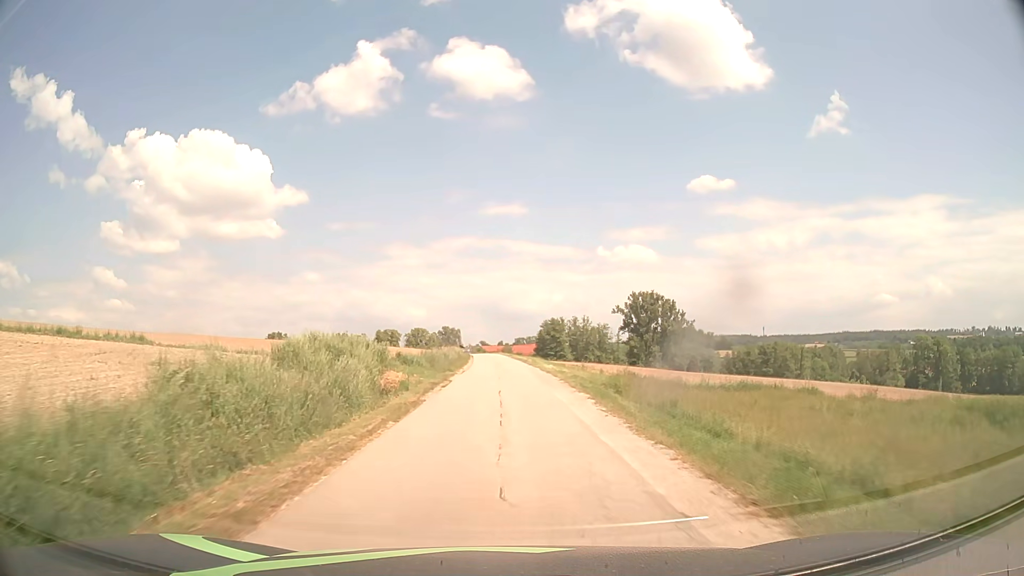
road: unclassified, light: Day
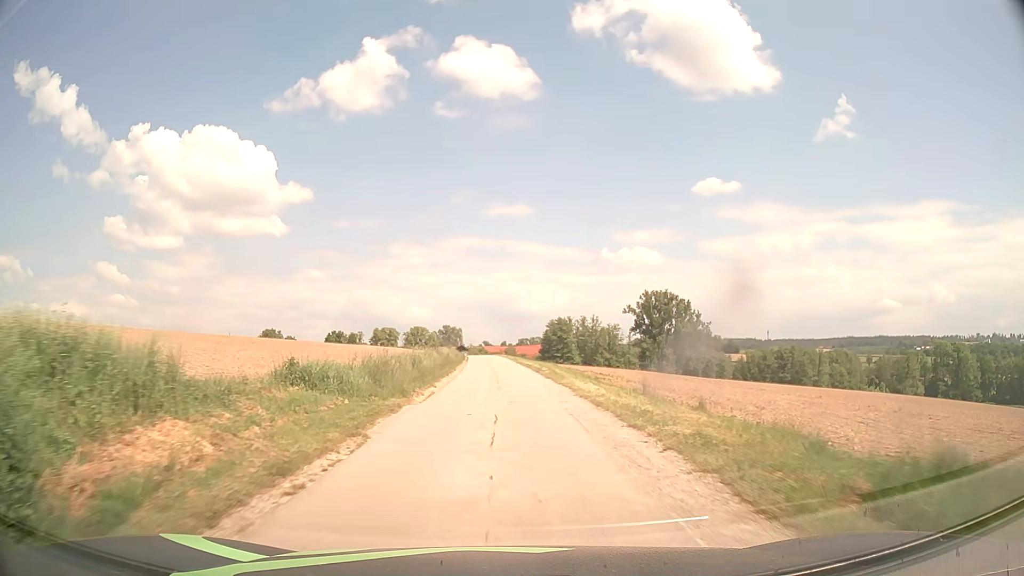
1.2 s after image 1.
(0.0, +15.6) m; 0°
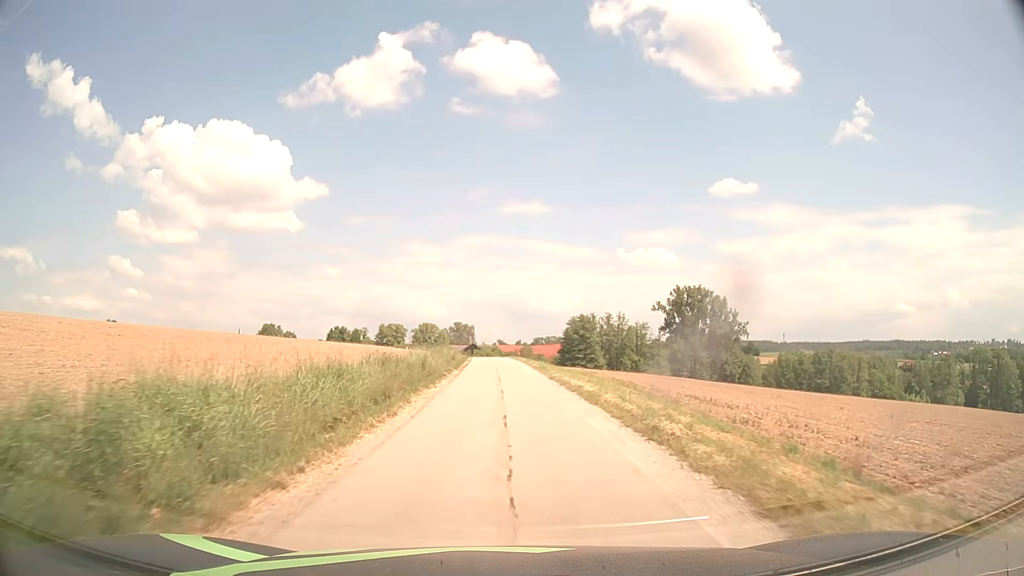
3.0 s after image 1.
(-0.3, +23.3) m; -1°
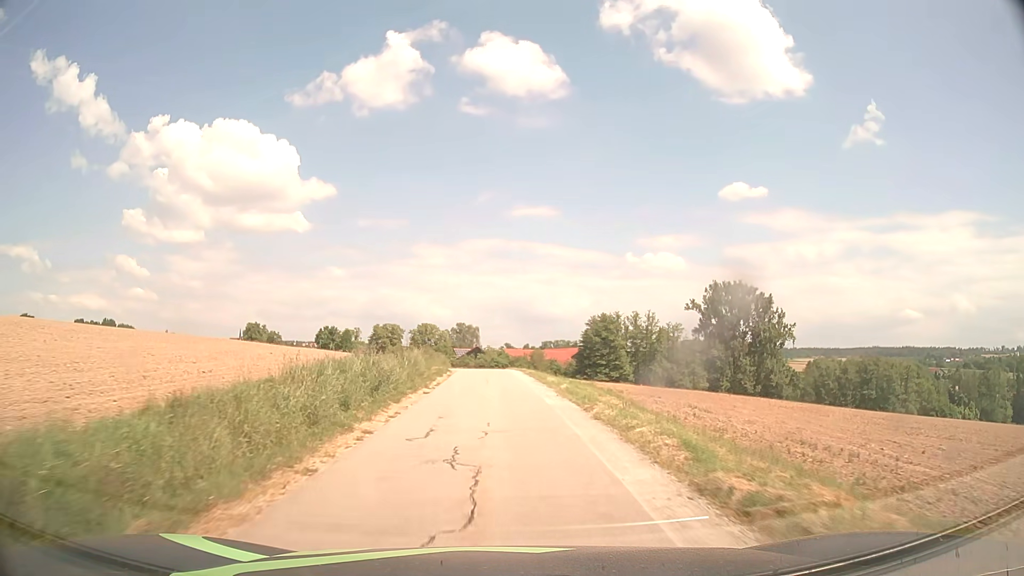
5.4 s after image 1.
(-0.2, +31.1) m; -1°
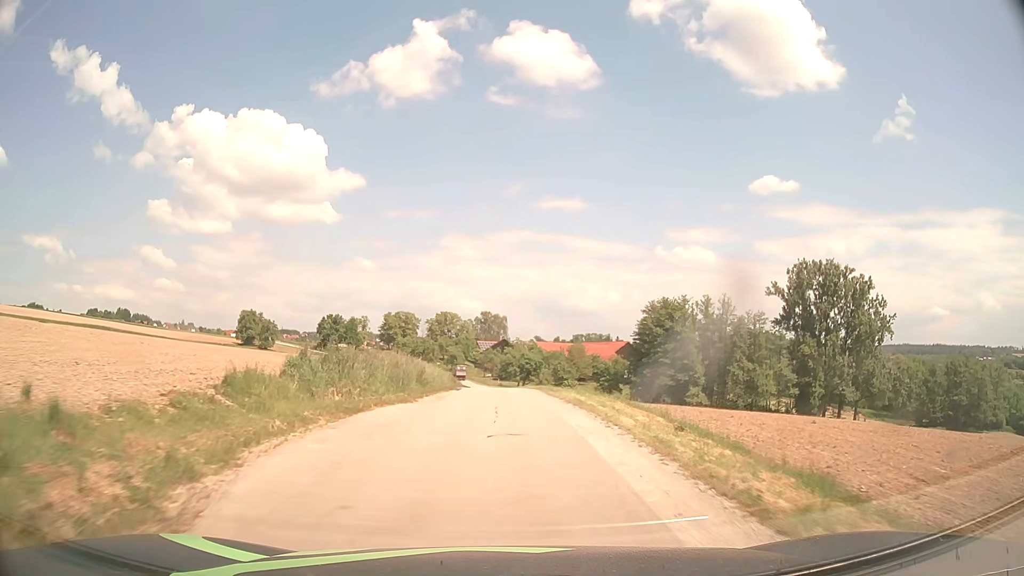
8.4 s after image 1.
(-0.9, +38.7) m; -3°
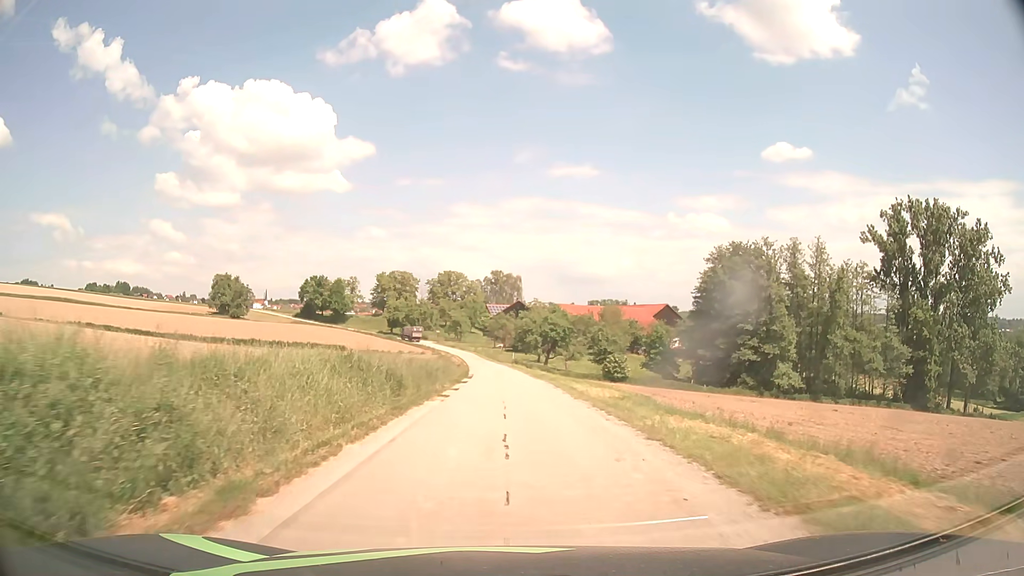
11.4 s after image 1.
(-0.5, +36.4) m; -1°
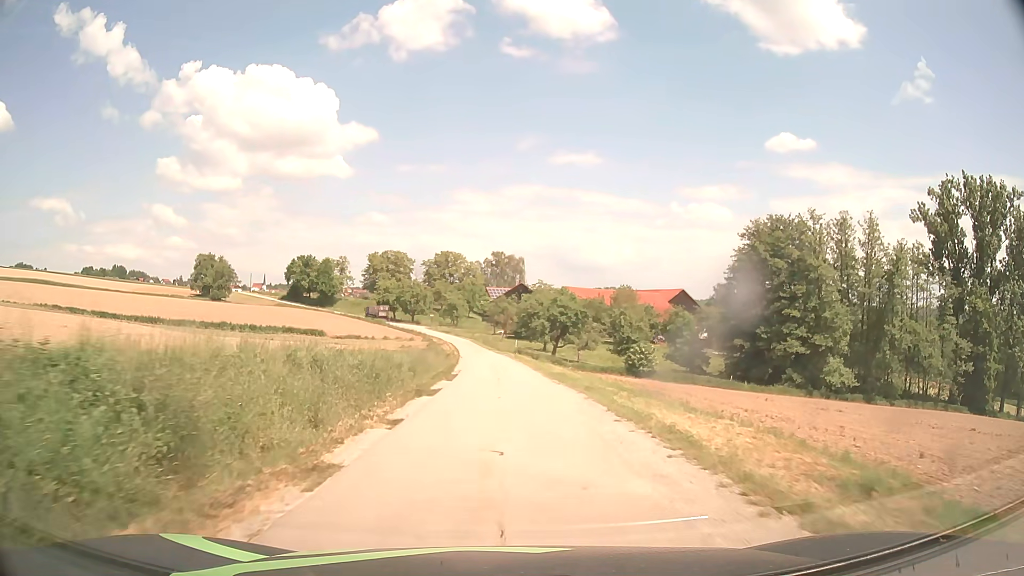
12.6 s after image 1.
(0.0, +15.0) m; 0°
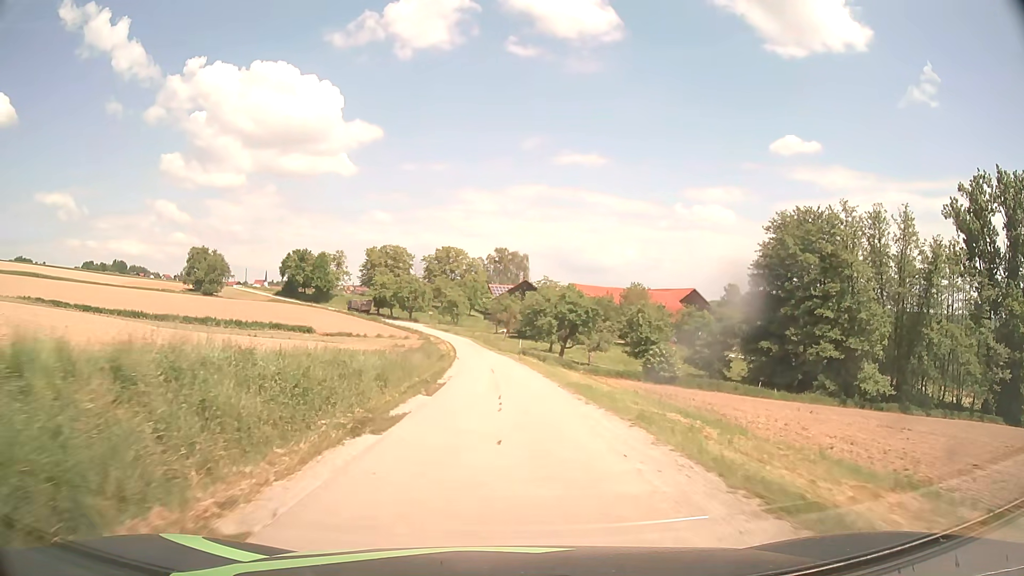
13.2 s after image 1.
(0.0, +7.7) m; 0°
(0, +10) (0, +20) (0, +30) (-1, +40) (-1, +50) (-2, +60) (-3, +70) (-4, +80) (-6, +90) (-8, +99) m
